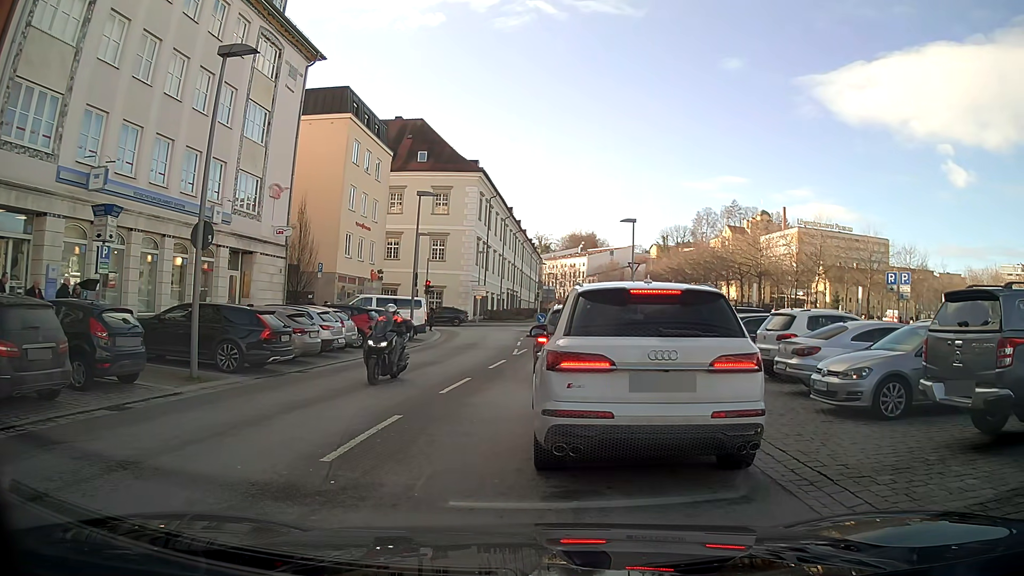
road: tertiary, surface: asphalt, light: Day
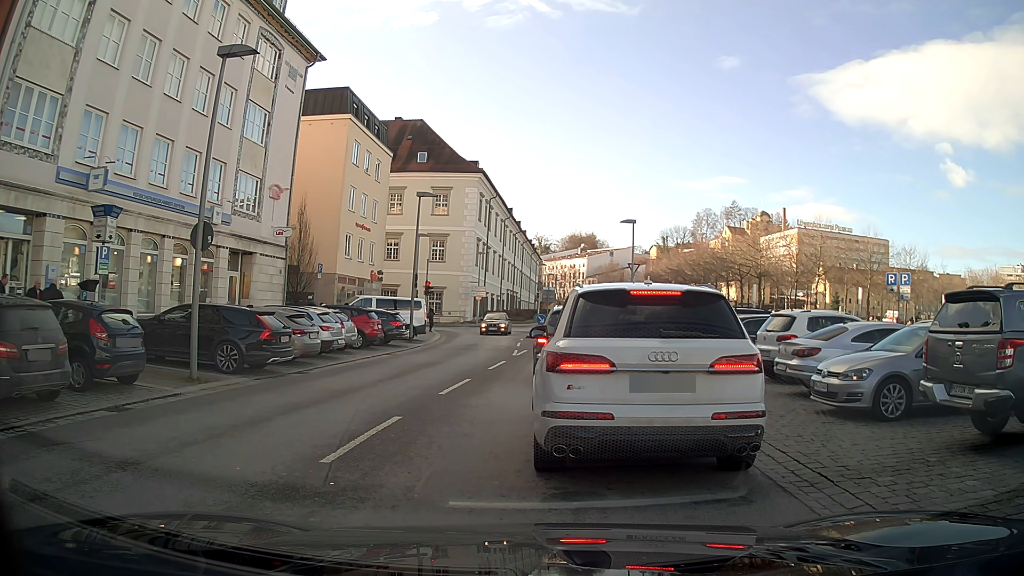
(0.0, +0.1) m; 0°
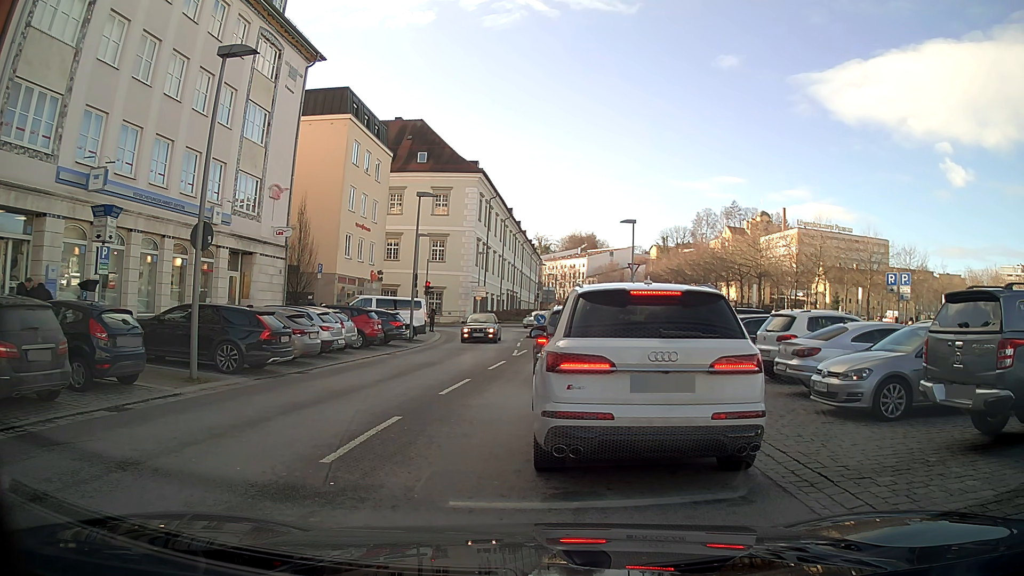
(0.0, 0.0) m; 0°
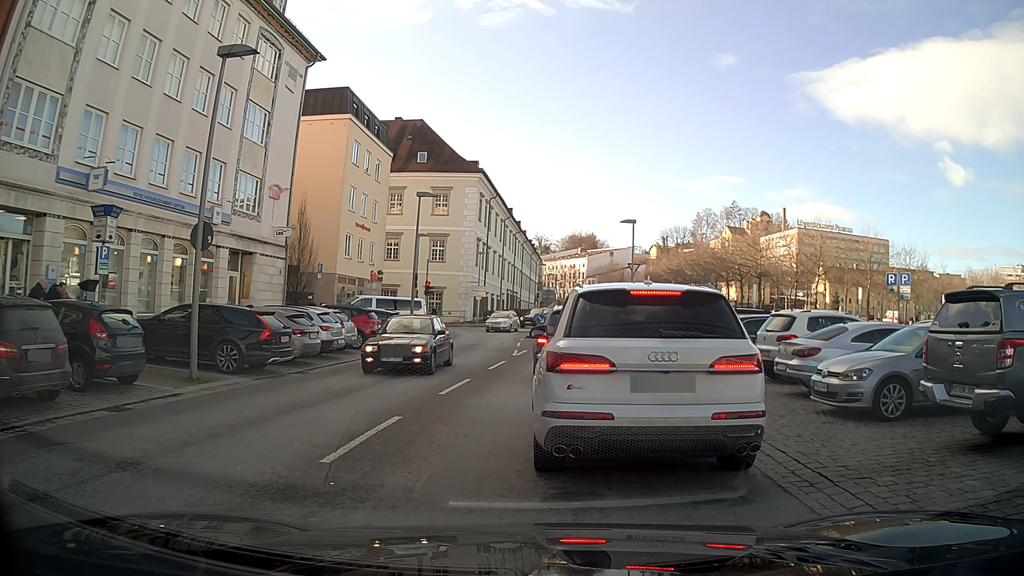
(0.0, 0.0) m; 0°
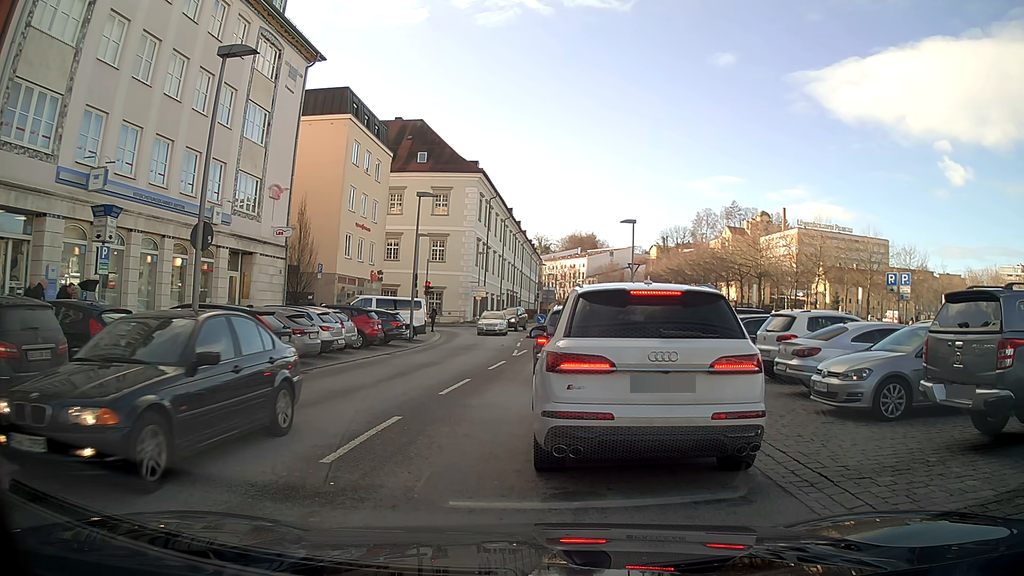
(0.0, 0.0) m; 0°
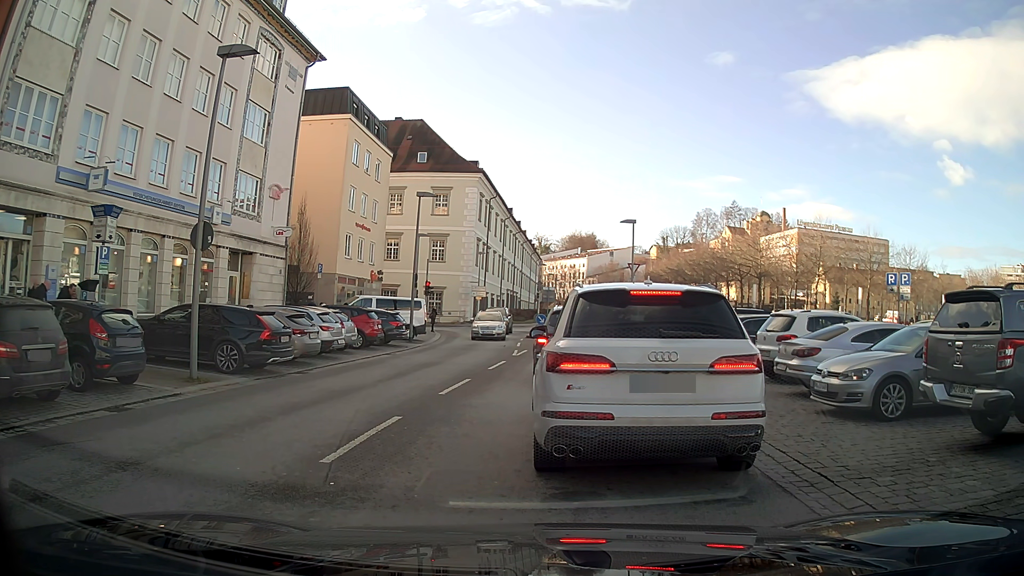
(0.0, 0.0) m; 0°
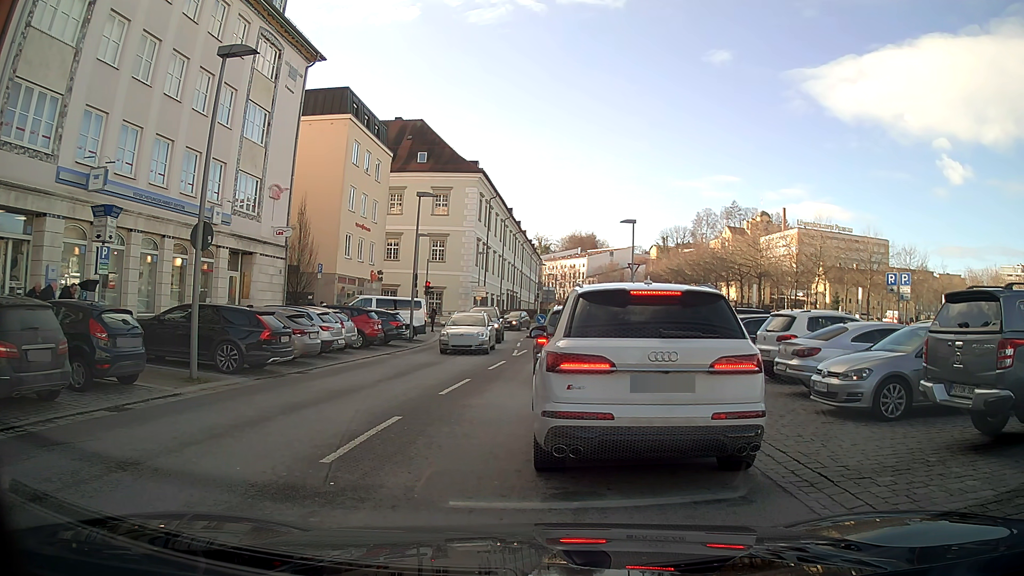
(0.0, 0.0) m; 0°
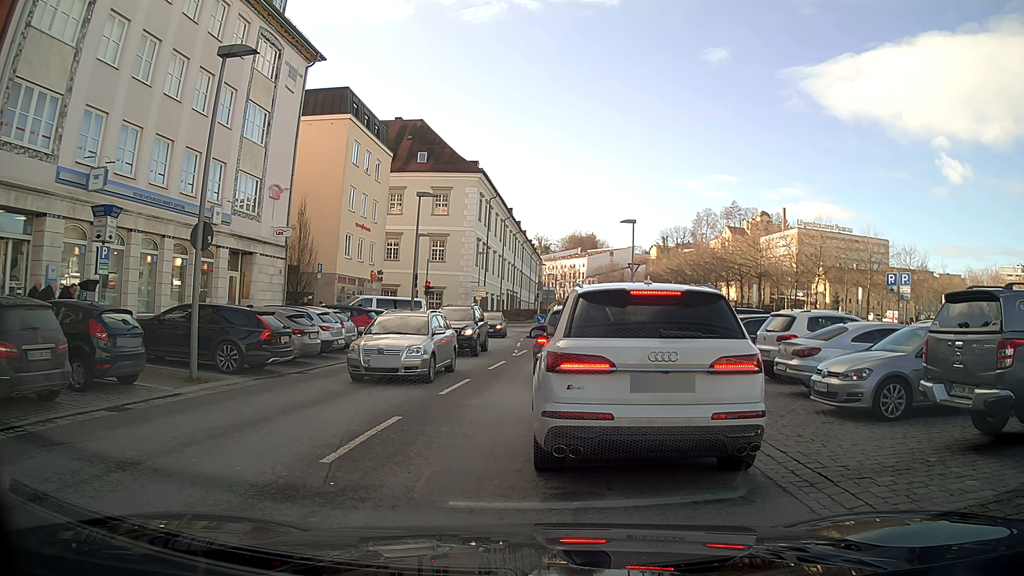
(0.0, 0.0) m; 0°
(0, +10) (+1, +20) (+2, +30) (+3, +40) (+5, +50) (+6, +60) (+8, +69) (+9, +79) (+10, +89) (+10, +99) m
